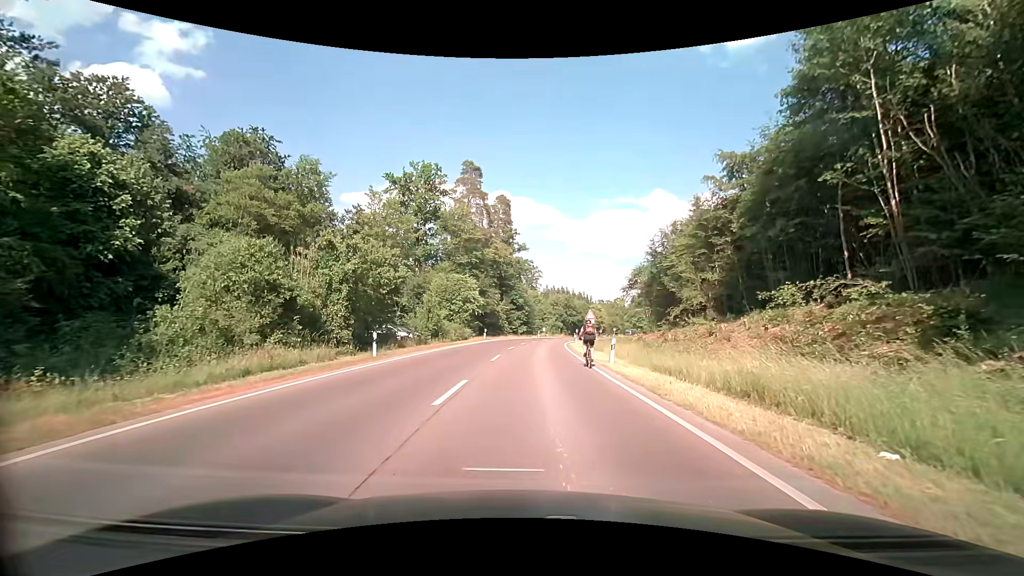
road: secondary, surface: asphalt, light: Day
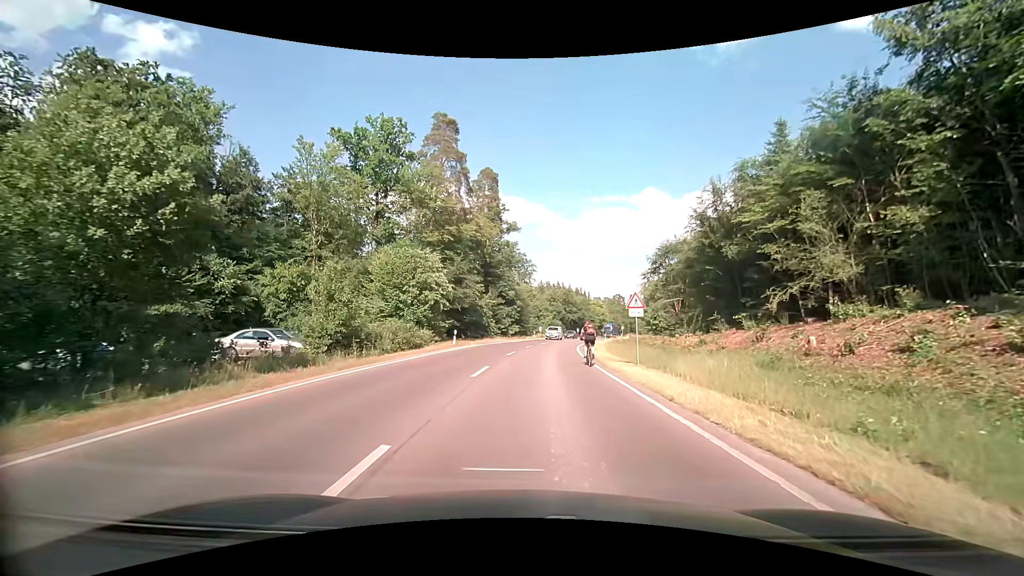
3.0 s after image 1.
(+0.1, +19.2) m; +1°
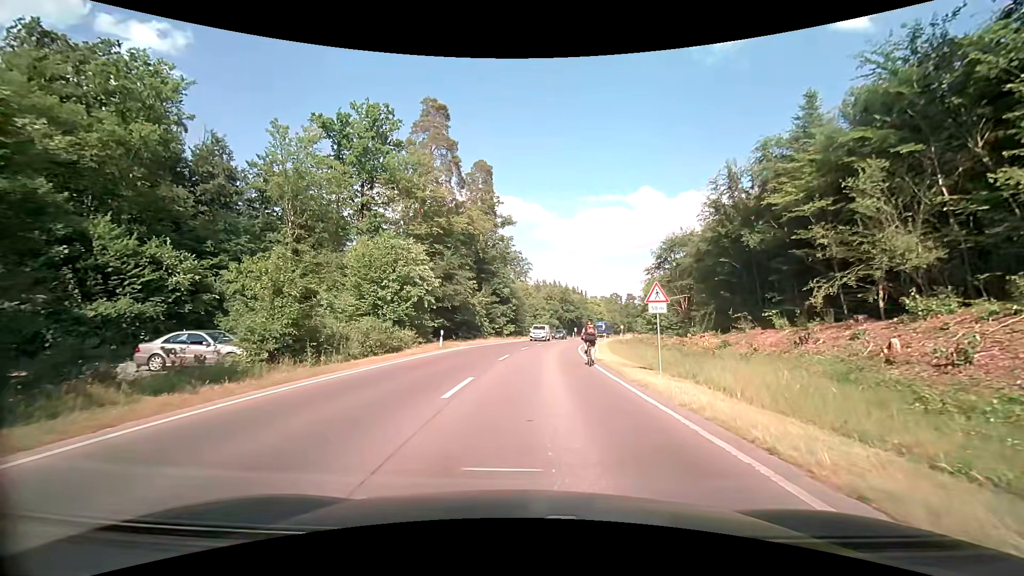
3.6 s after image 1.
(0.0, +4.2) m; +1°
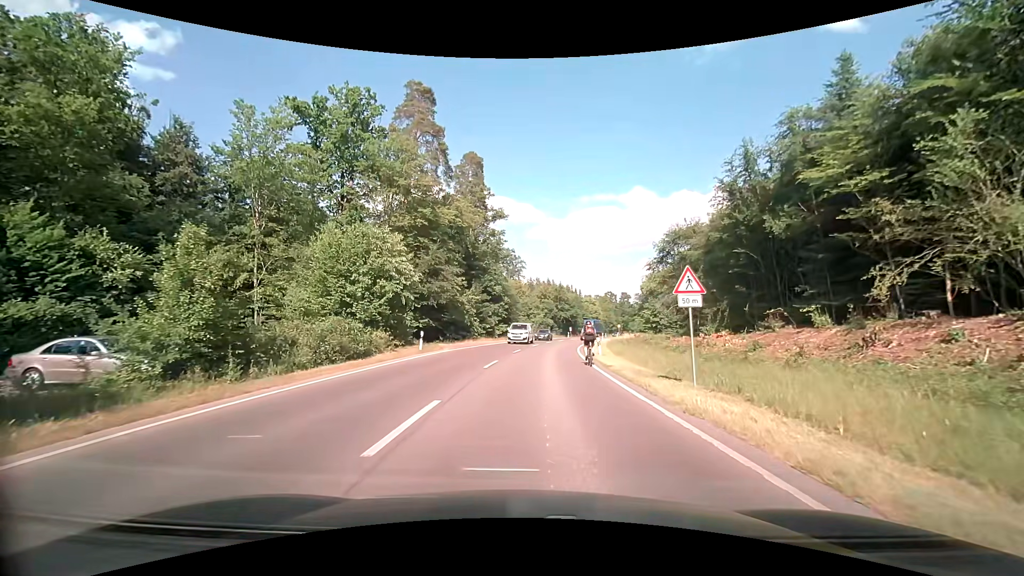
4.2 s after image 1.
(0.0, +4.2) m; 0°
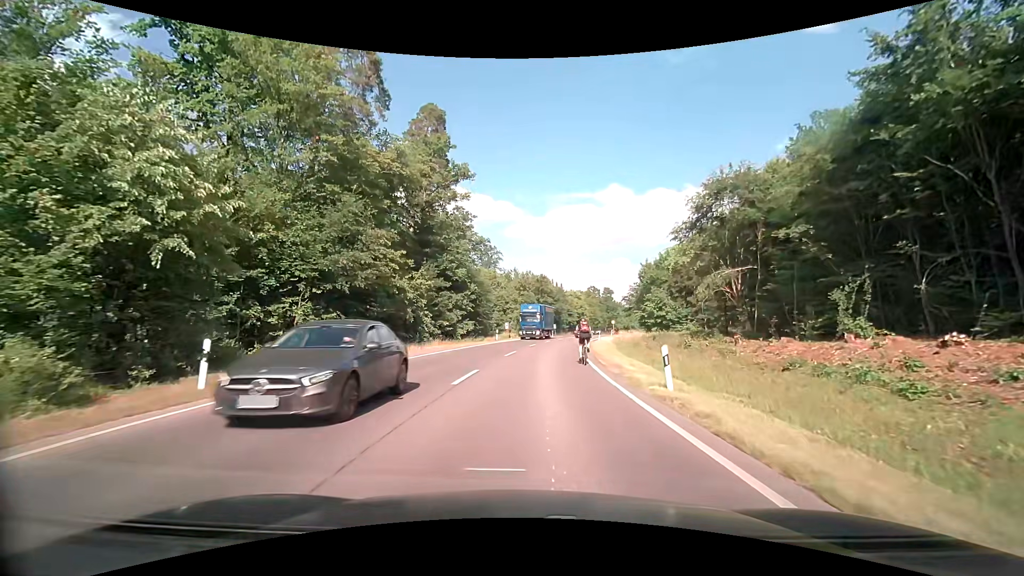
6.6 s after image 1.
(+0.5, +17.6) m; +3°
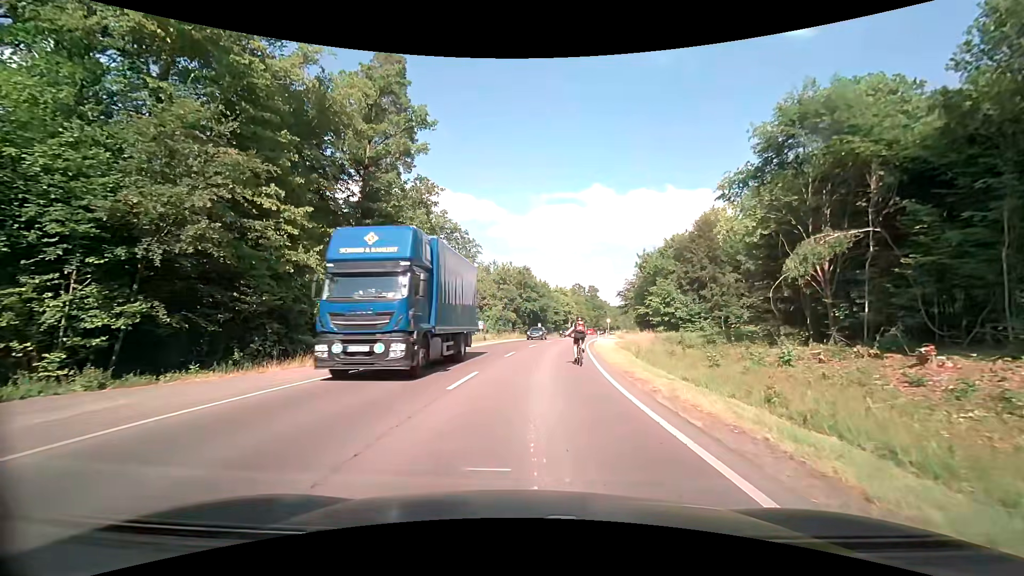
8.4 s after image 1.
(+0.2, +12.9) m; +2°
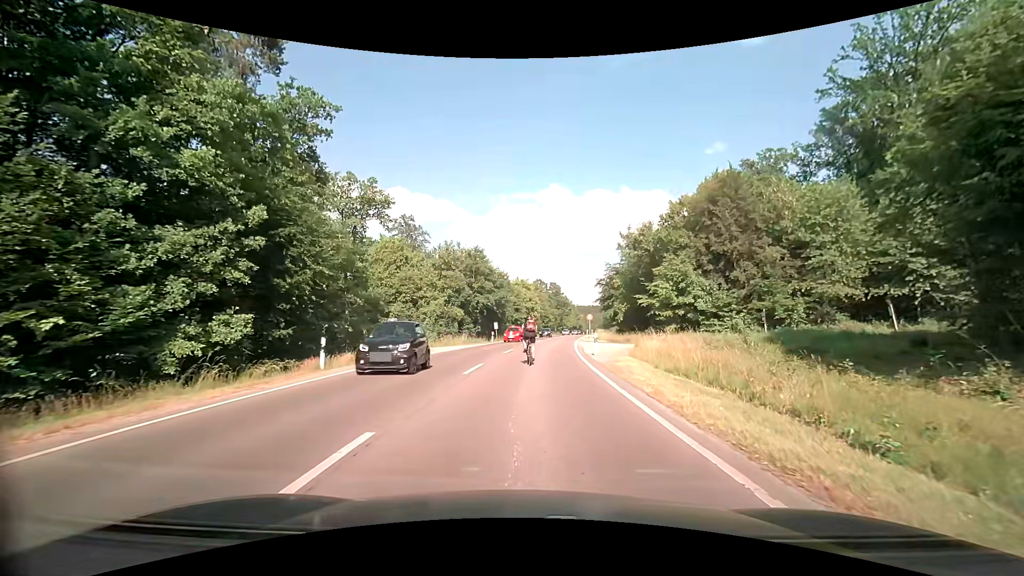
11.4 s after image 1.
(+0.7, +20.1) m; +5°
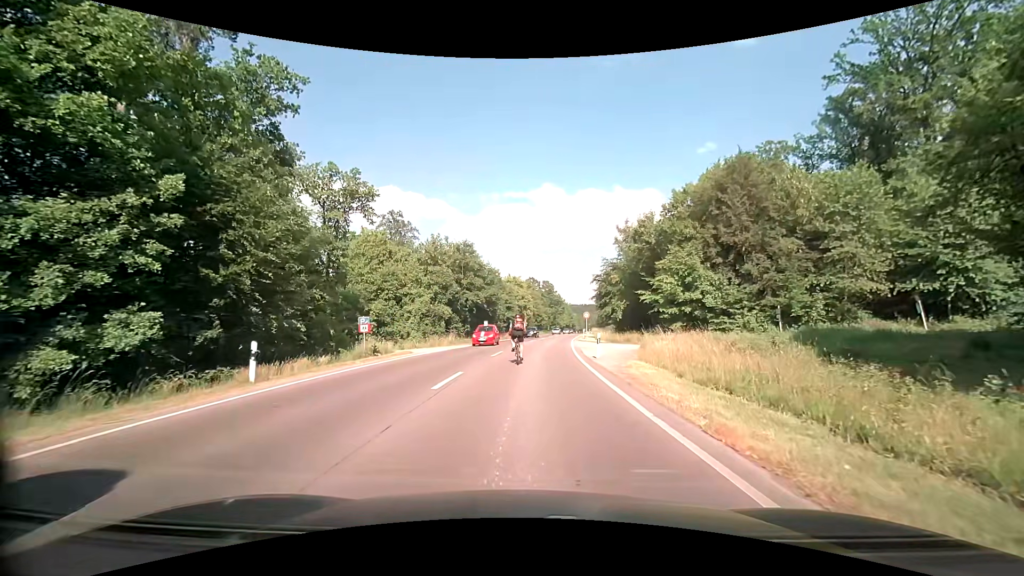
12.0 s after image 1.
(0.0, +3.7) m; +1°
(0, +10) (0, +20) (+1, +30) (+2, +40) (+2, +50) (+3, +60) (+4, +70) (+6, +80) (+7, +90) (+8, +100) m
